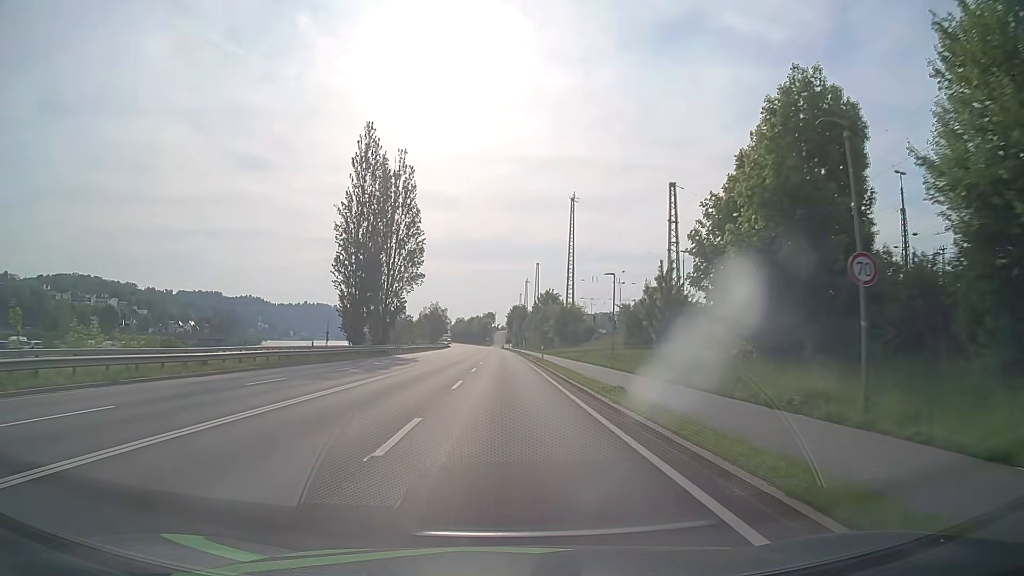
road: primary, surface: asphalt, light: Day
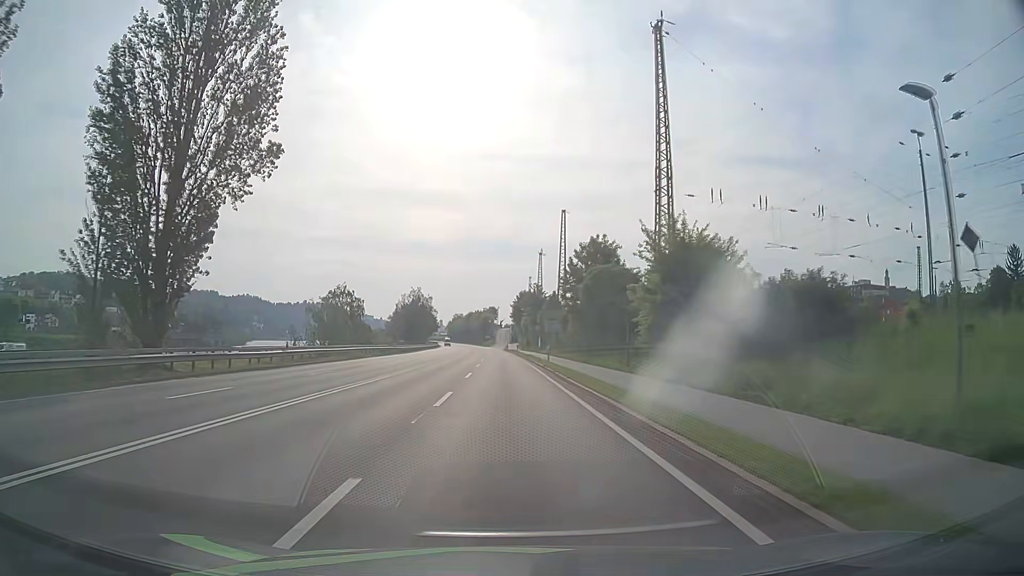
(-0.1, +53.7) m; 0°
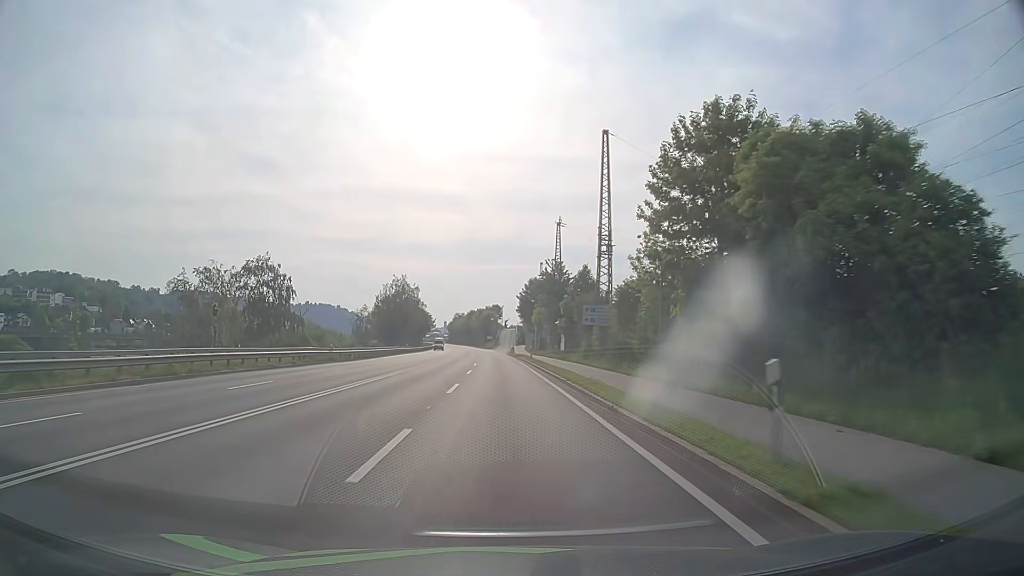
(0.0, +32.1) m; 0°
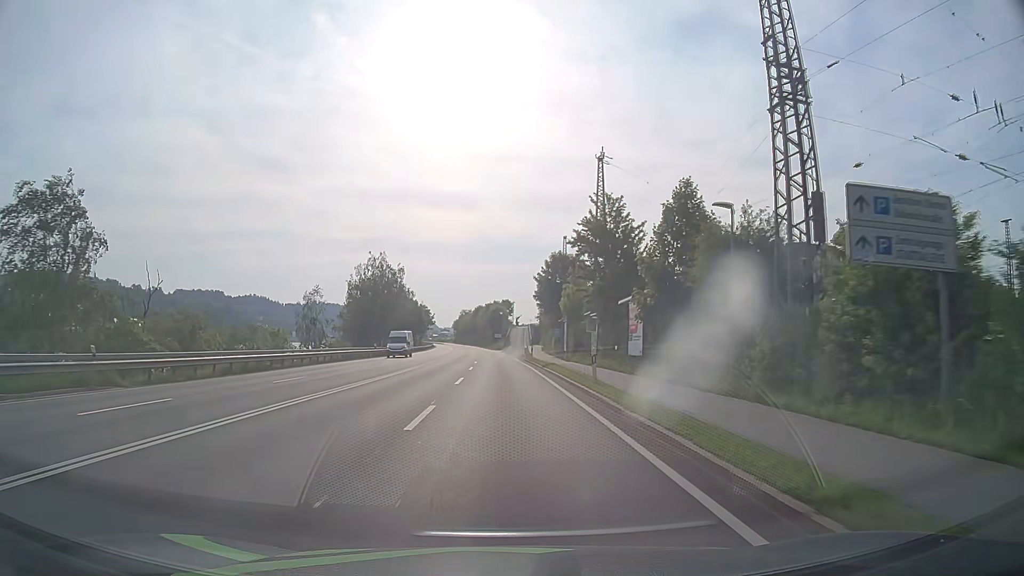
(-0.2, +32.3) m; -1°
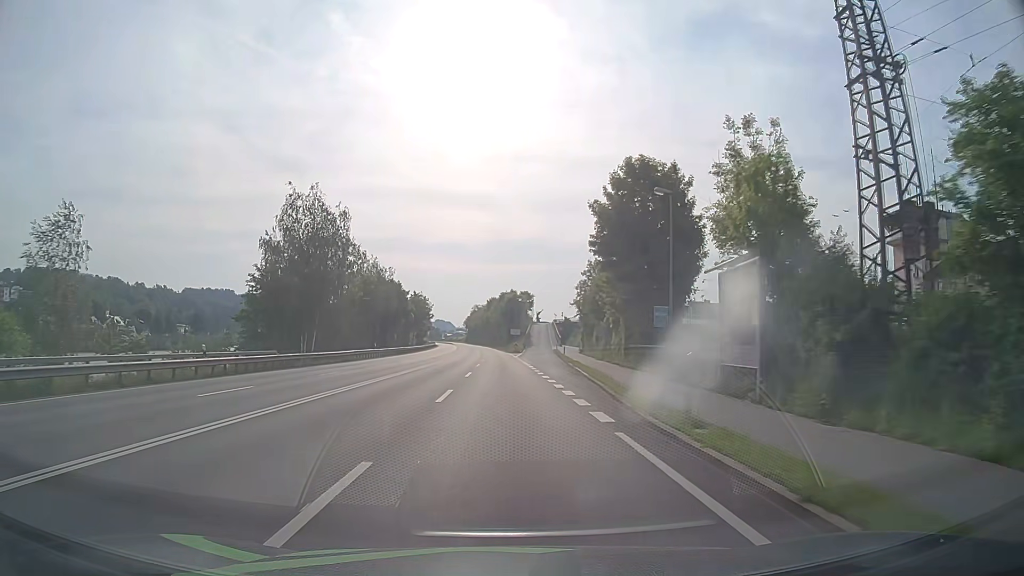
(-0.2, +43.2) m; -1°
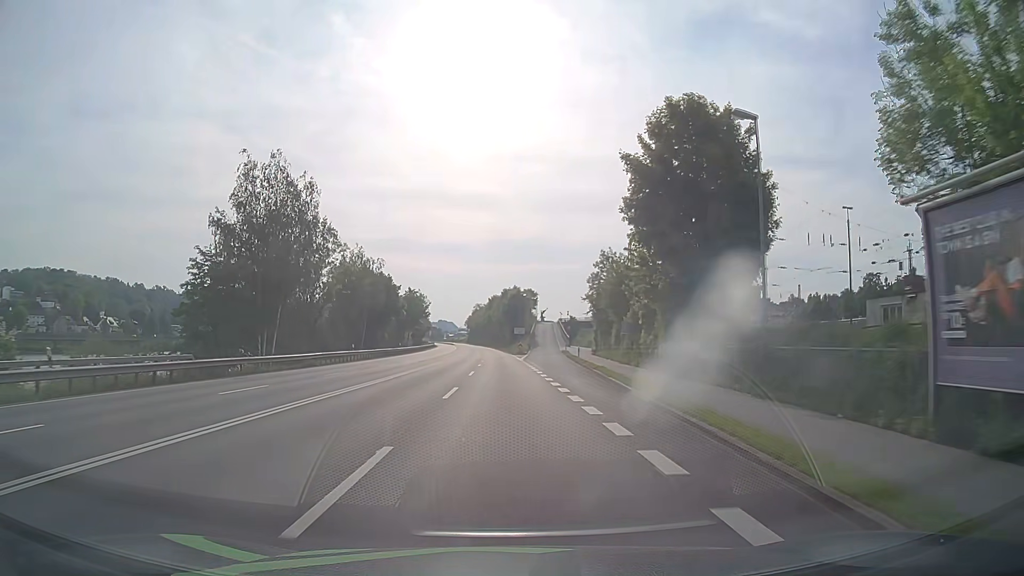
(-0.1, +10.8) m; 0°
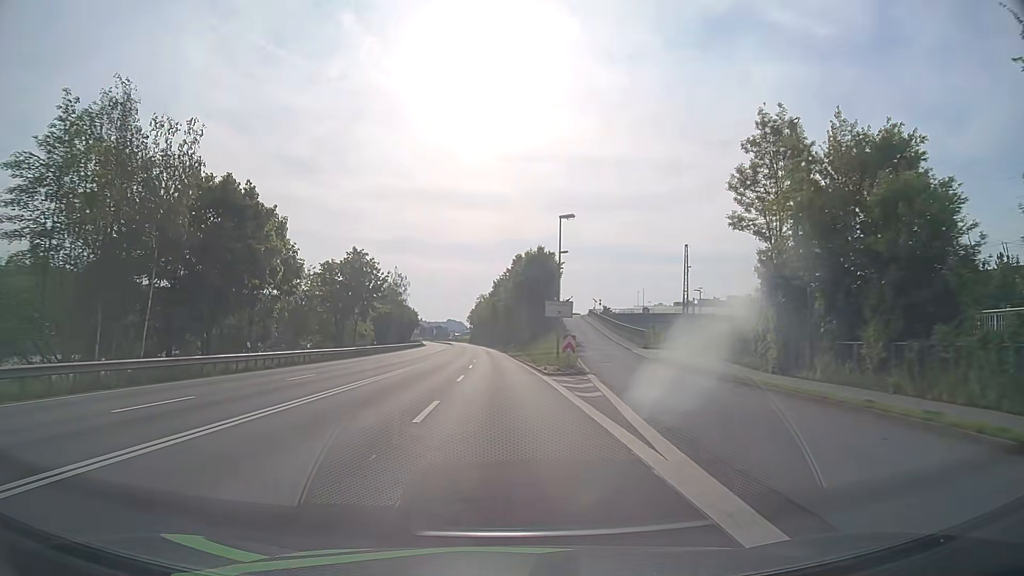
(-0.5, +53.7) m; -1°
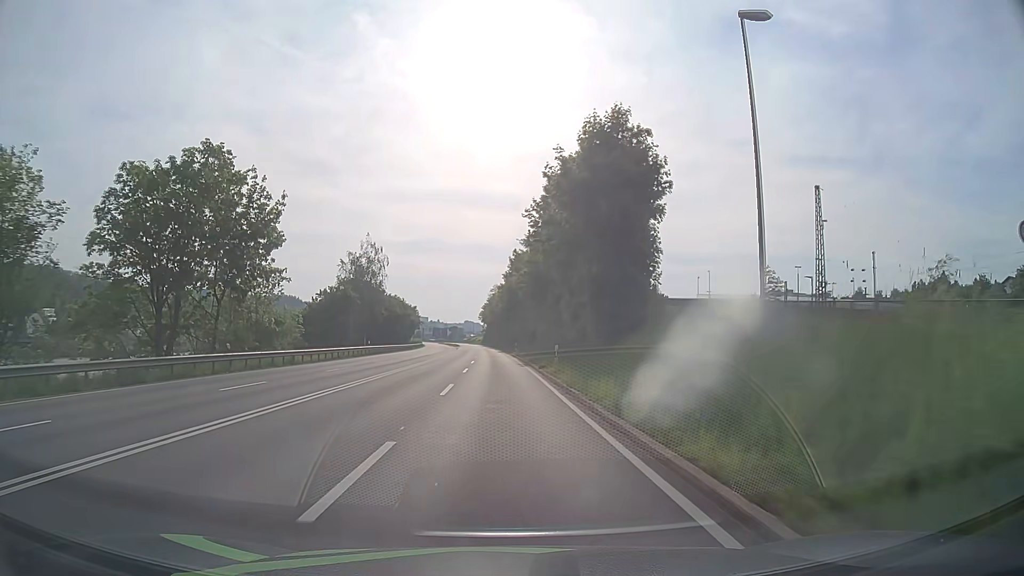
(-0.7, +42.4) m; -1°
(0, +10) (0, +20) (-1, +30) (-1, +40) (-1, +50) (-2, +60) (-2, +70) (-3, +80) (-3, +90) (-4, +100) m
